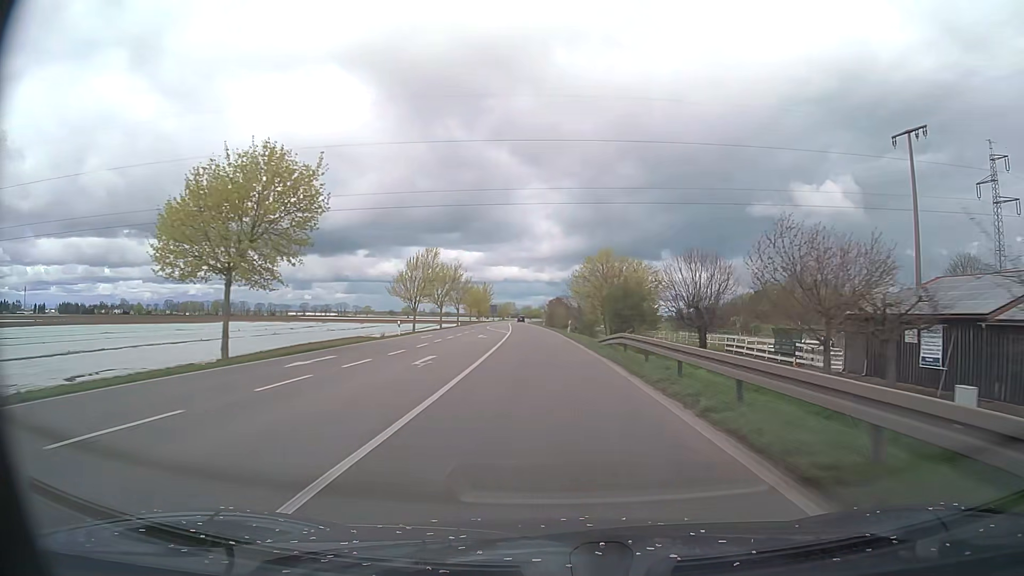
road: primary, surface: asphalt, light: Day
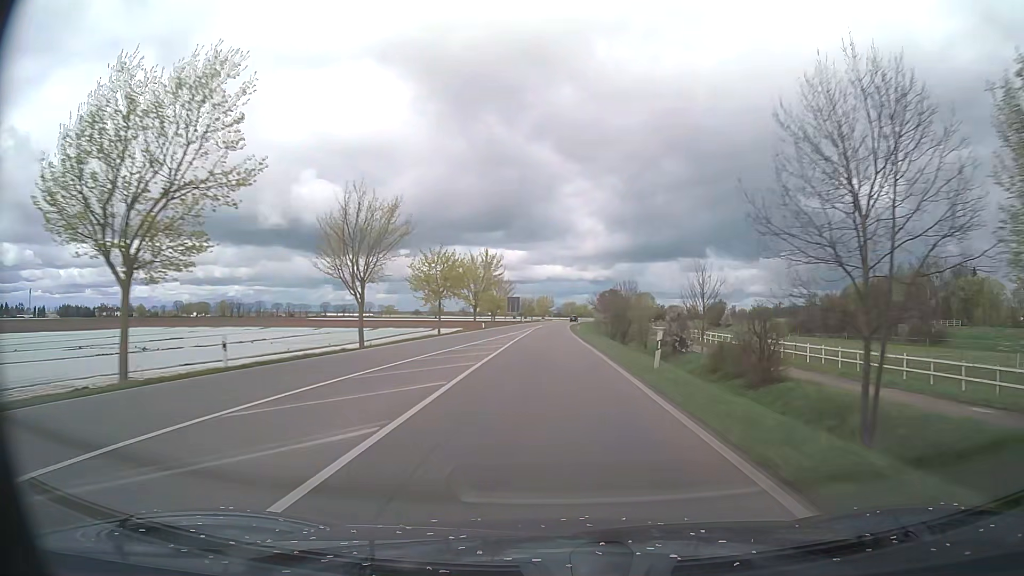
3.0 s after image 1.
(-2.9, +74.8) m; -4°
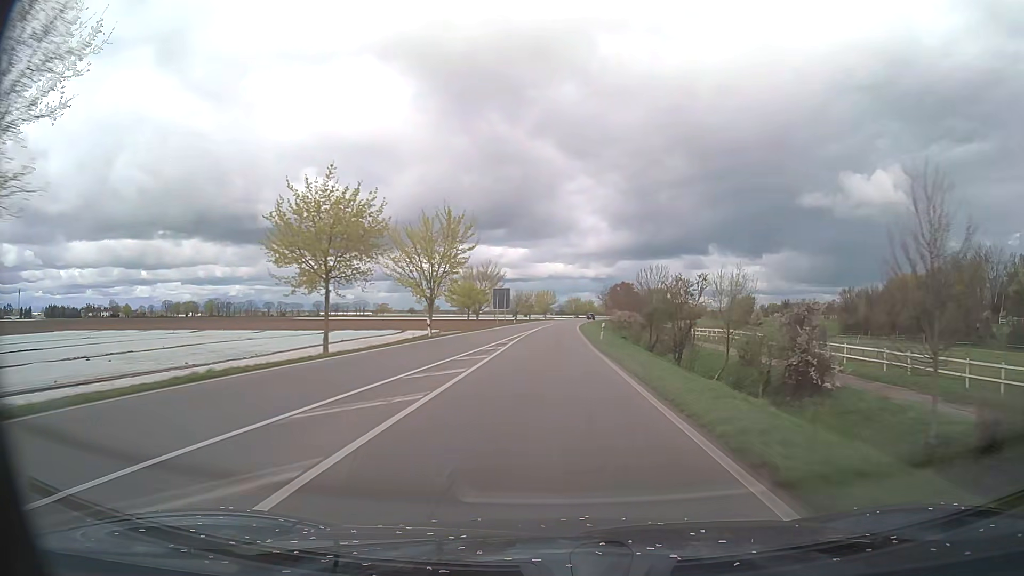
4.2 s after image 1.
(0.0, +30.0) m; 0°
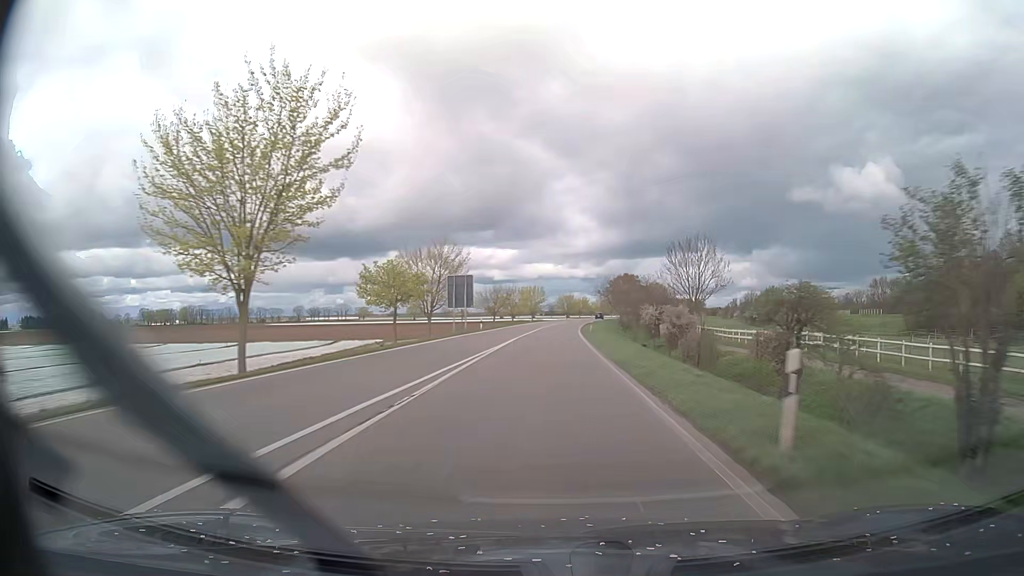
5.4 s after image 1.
(+0.2, +30.0) m; +1°
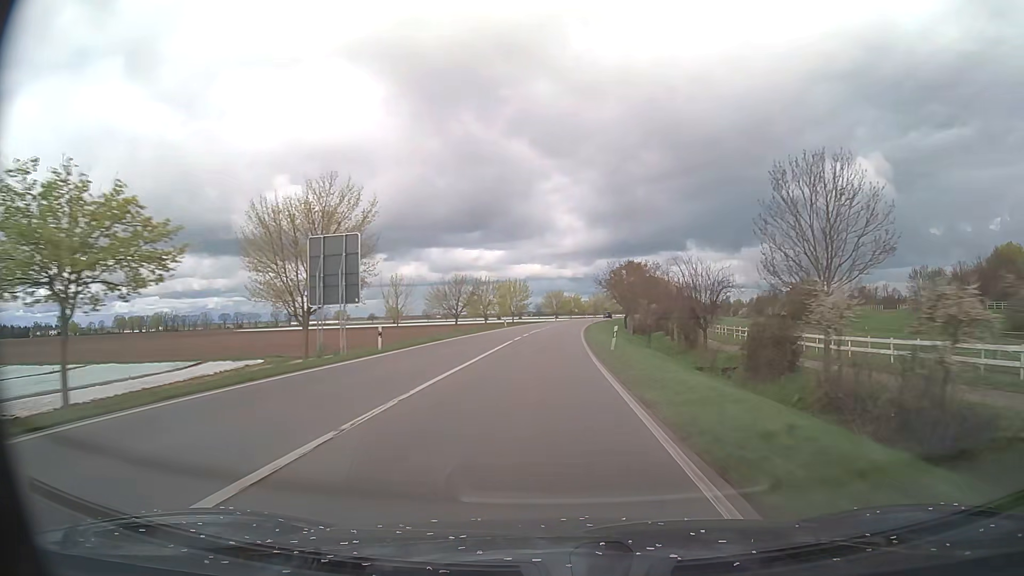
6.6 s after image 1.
(+0.3, +30.0) m; +1°
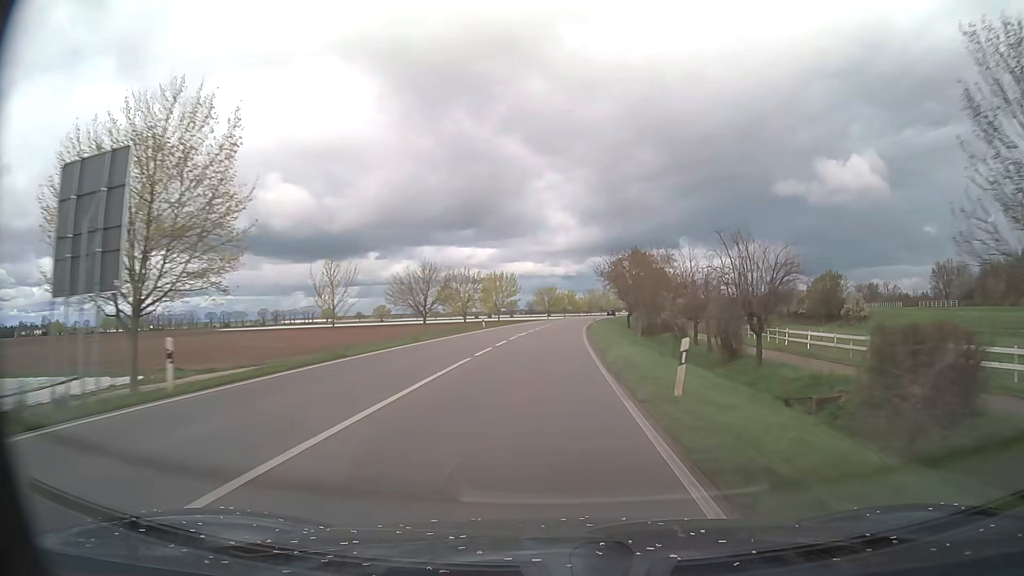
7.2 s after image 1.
(+0.1, +15.0) m; +1°
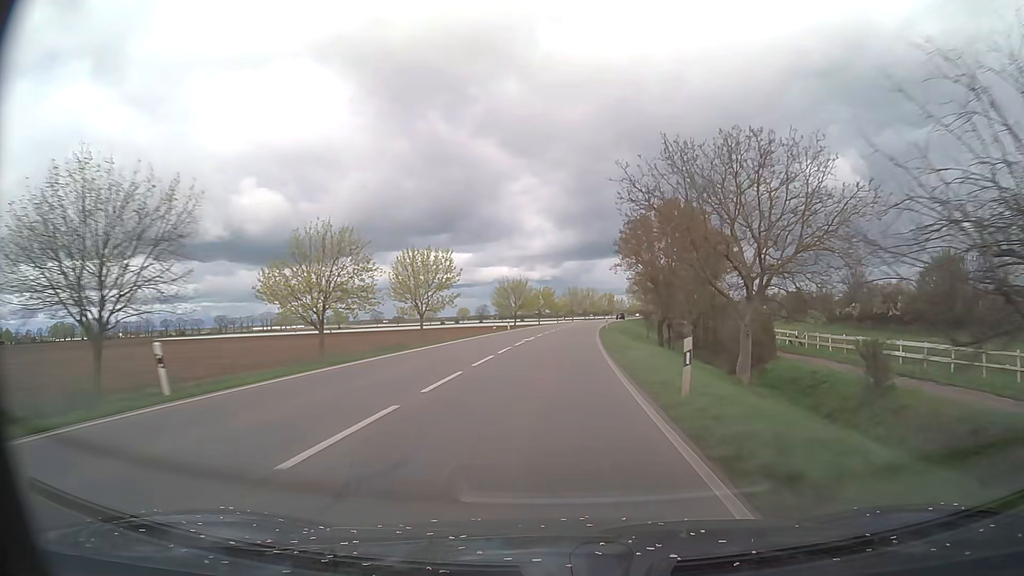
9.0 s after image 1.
(+0.8, +45.1) m; +2°
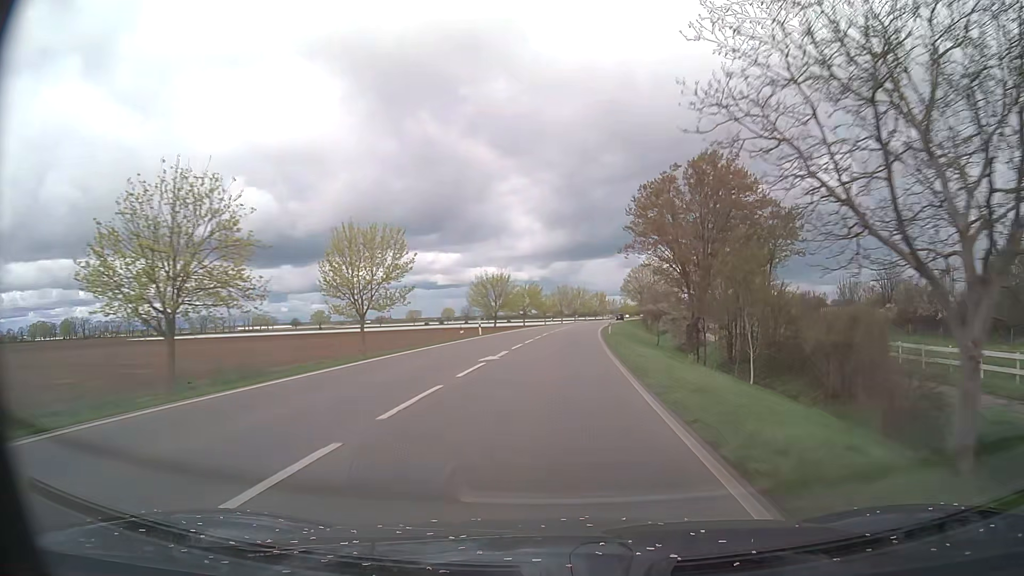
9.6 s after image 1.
(+0.1, +15.0) m; +1°
(0, +10) (0, +20) (+1, +30) (+1, +40) (+2, +50) (+3, +60) (+3, +70) (+4, +80) (+6, +90) (+7, +100) m
